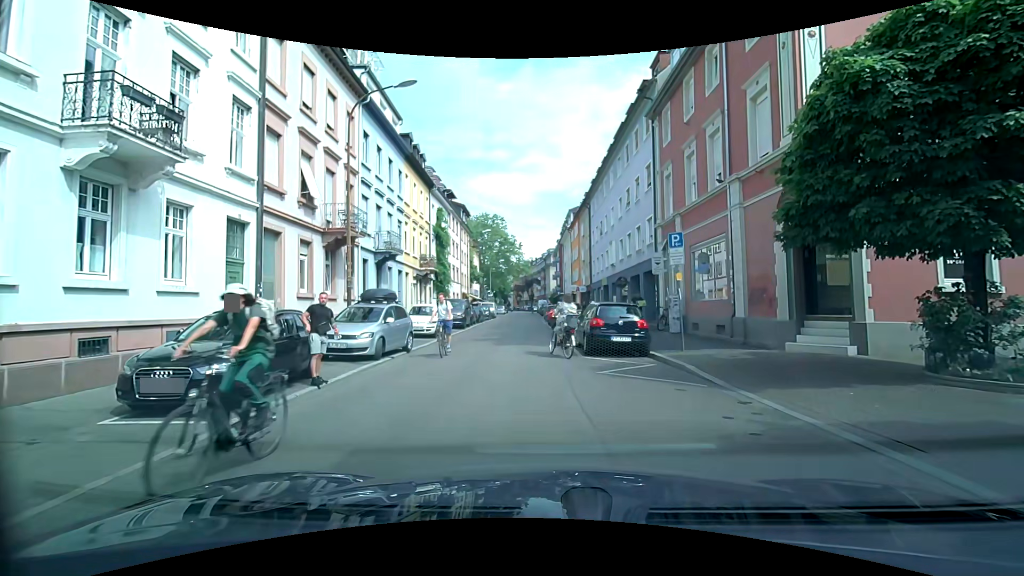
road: residential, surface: asphalt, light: Day
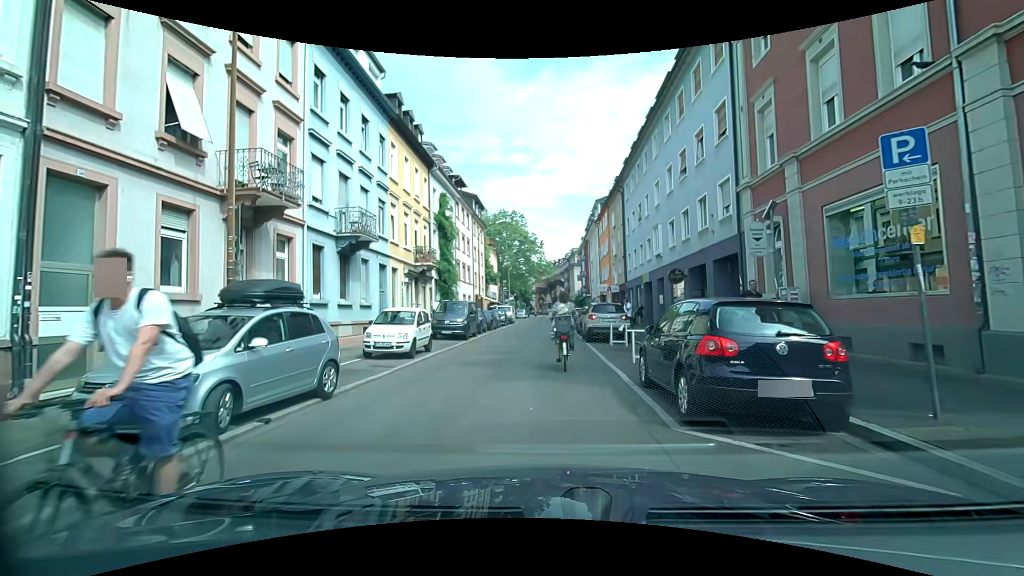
(0.0, +7.8) m; -2°
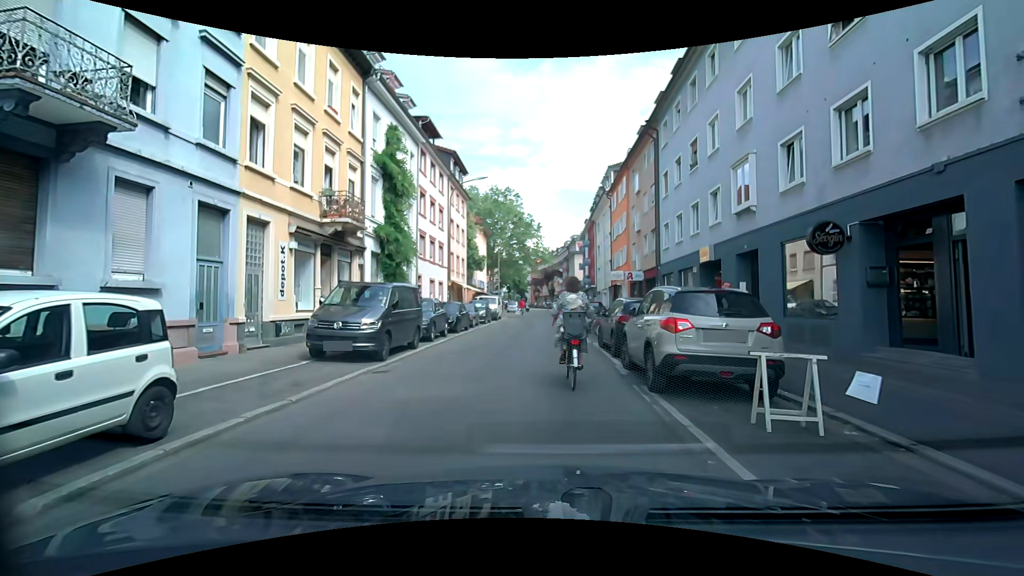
(-0.3, +12.4) m; -1°
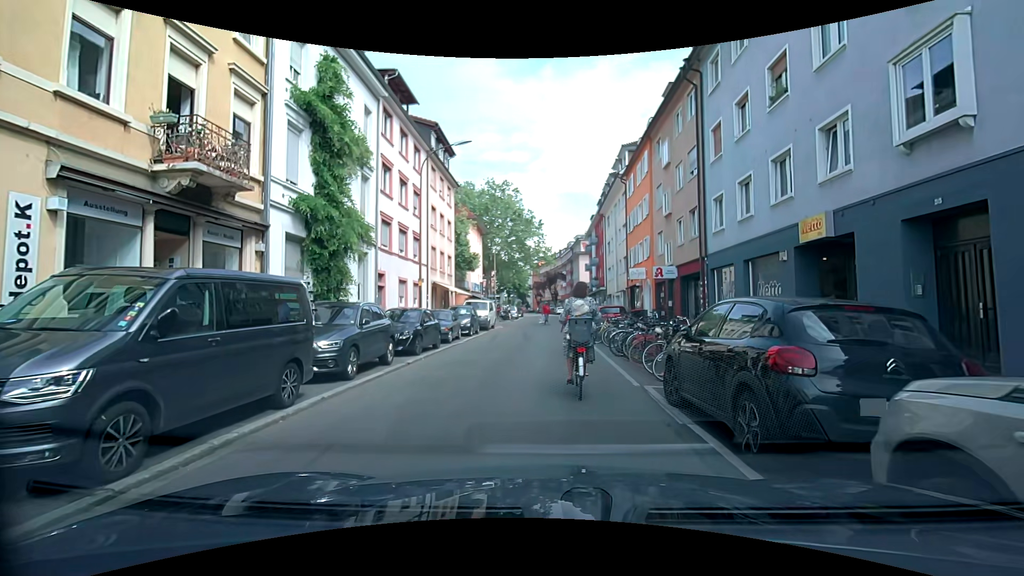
(-0.1, +7.8) m; 0°
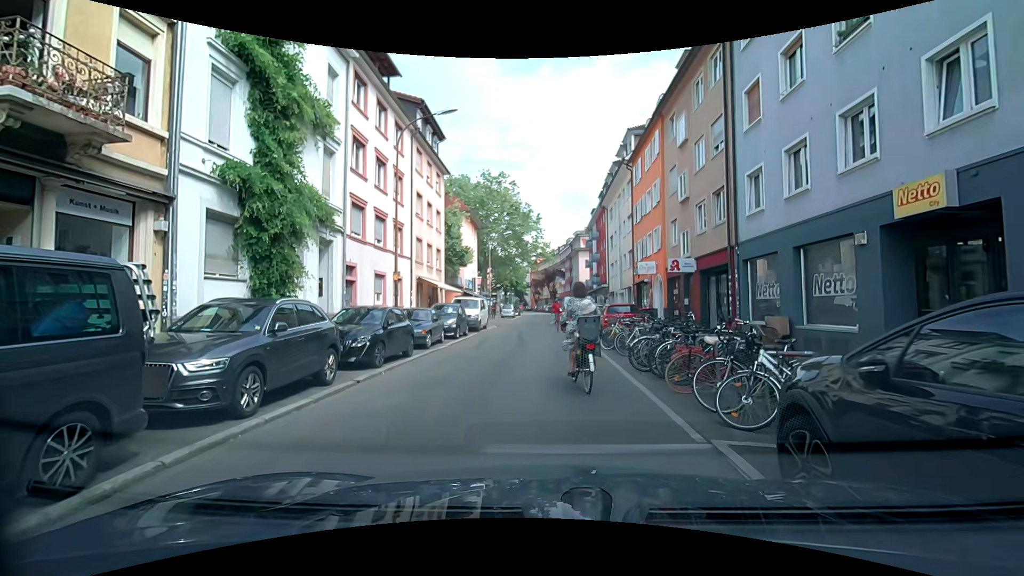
(0.0, +3.5) m; 0°
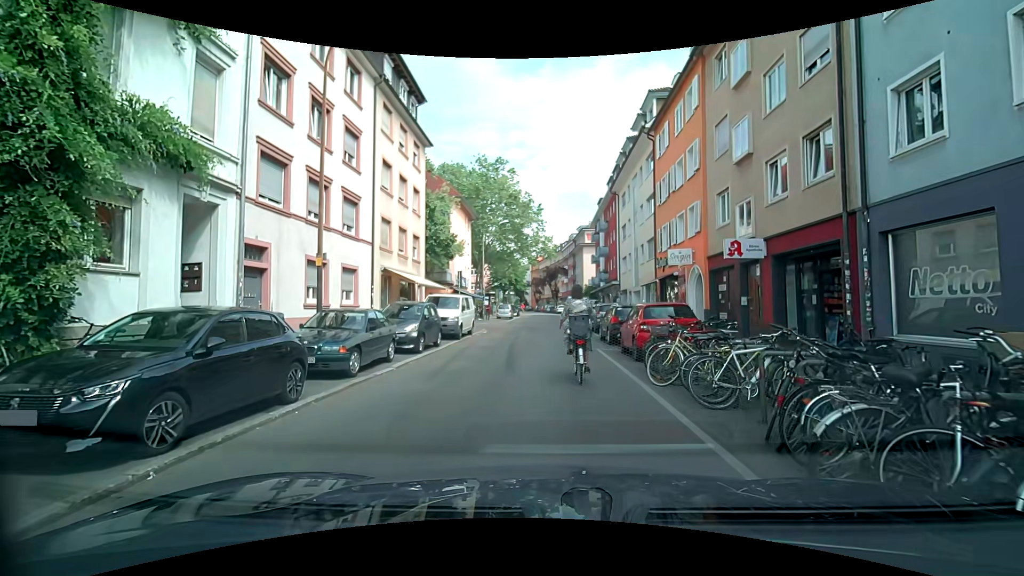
(-0.1, +6.8) m; 0°
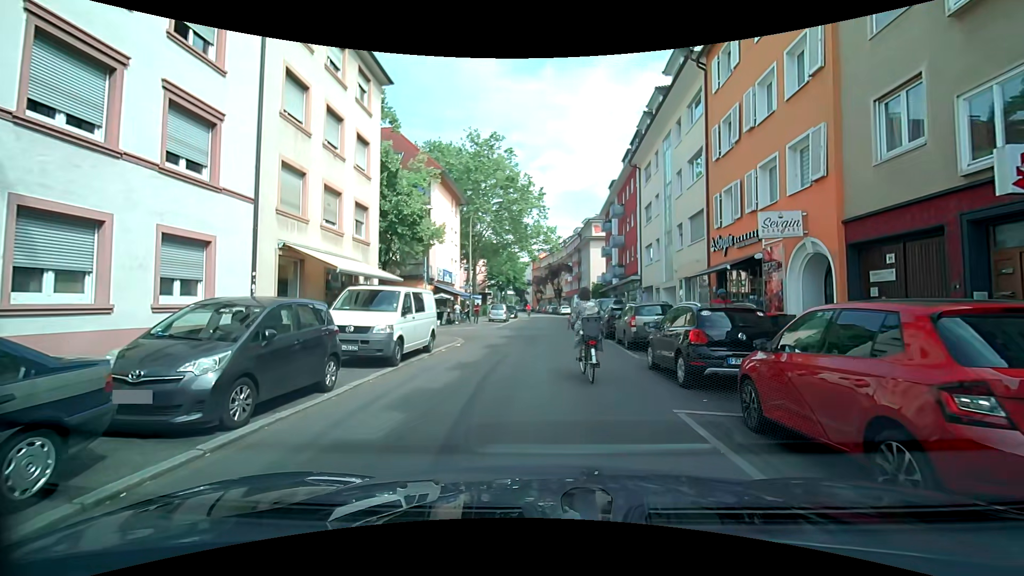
(0.0, +9.3) m; +1°
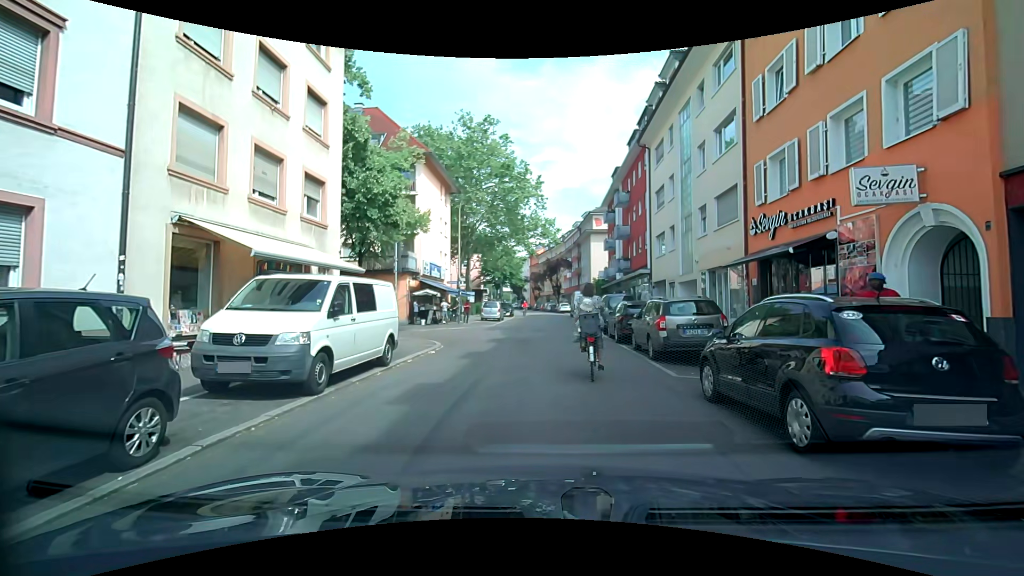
(0.0, +4.0) m; 0°
